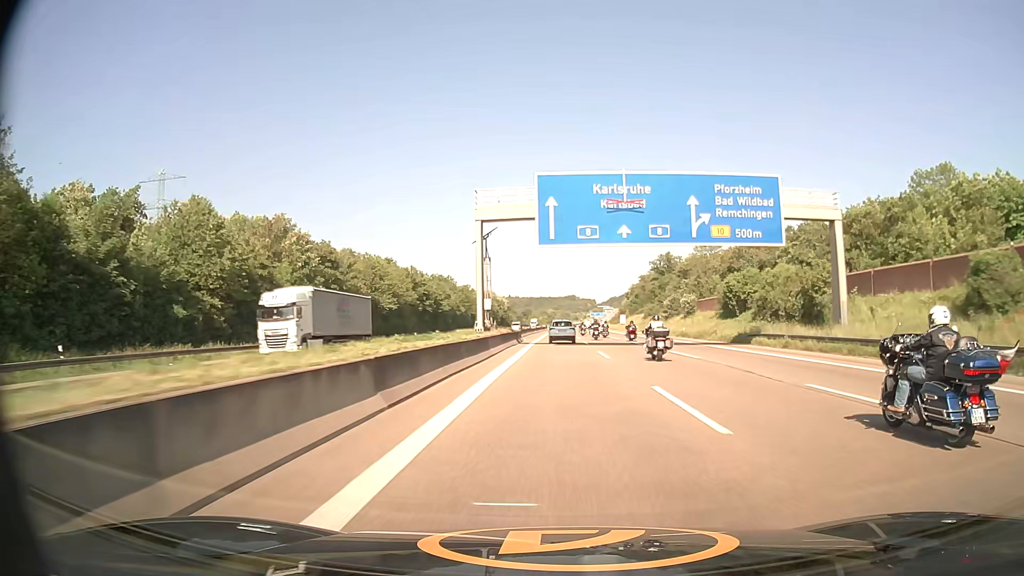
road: motorway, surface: asphalt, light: Day
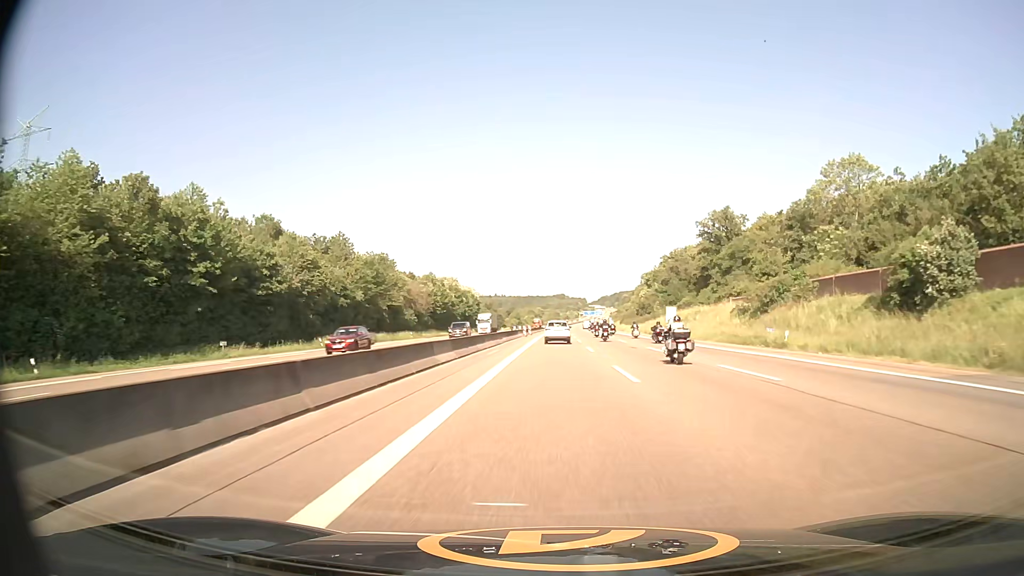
(+0.8, +82.3) m; +1°
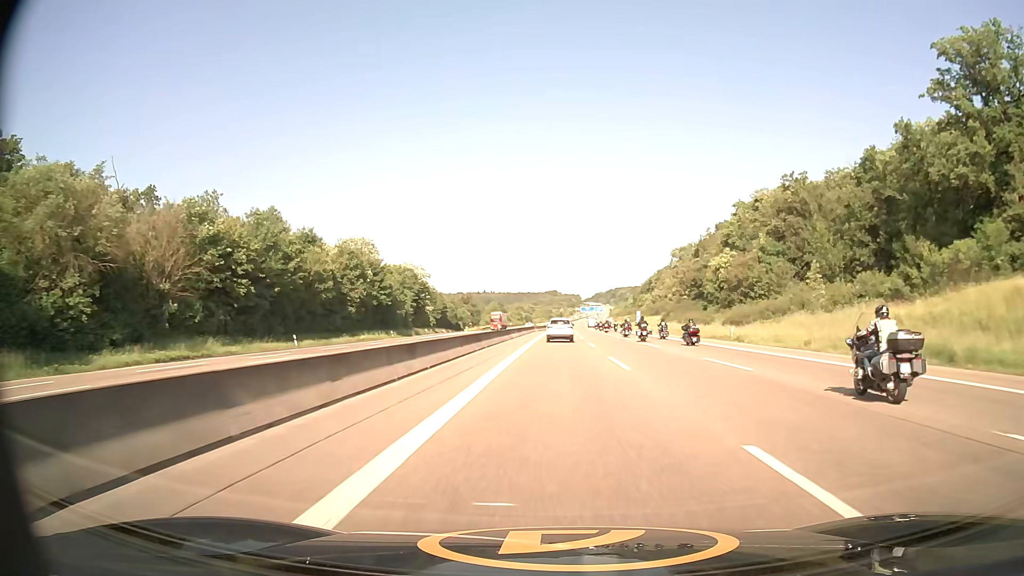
(+0.4, +87.1) m; +1°
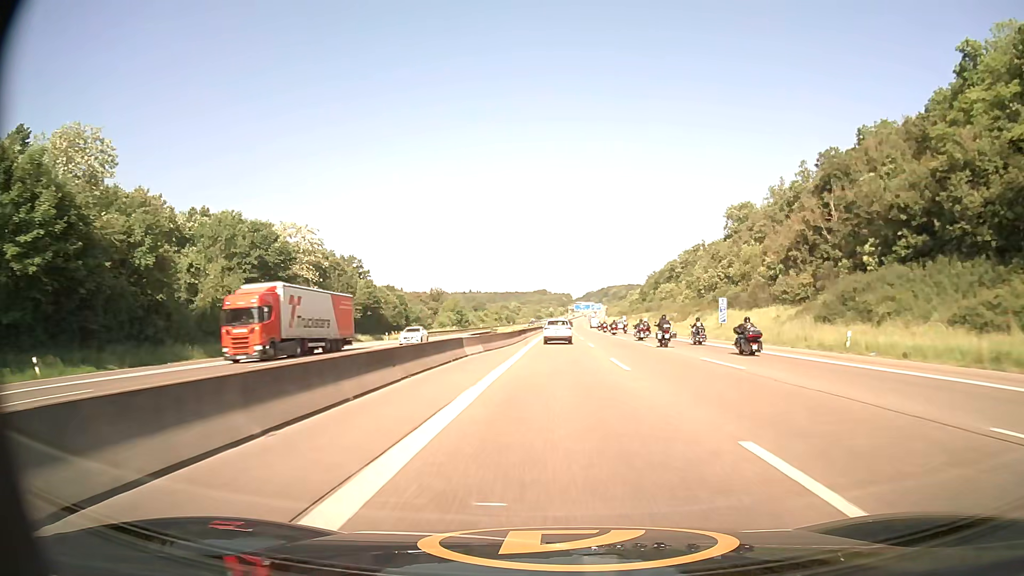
(+0.7, +71.5) m; +1°
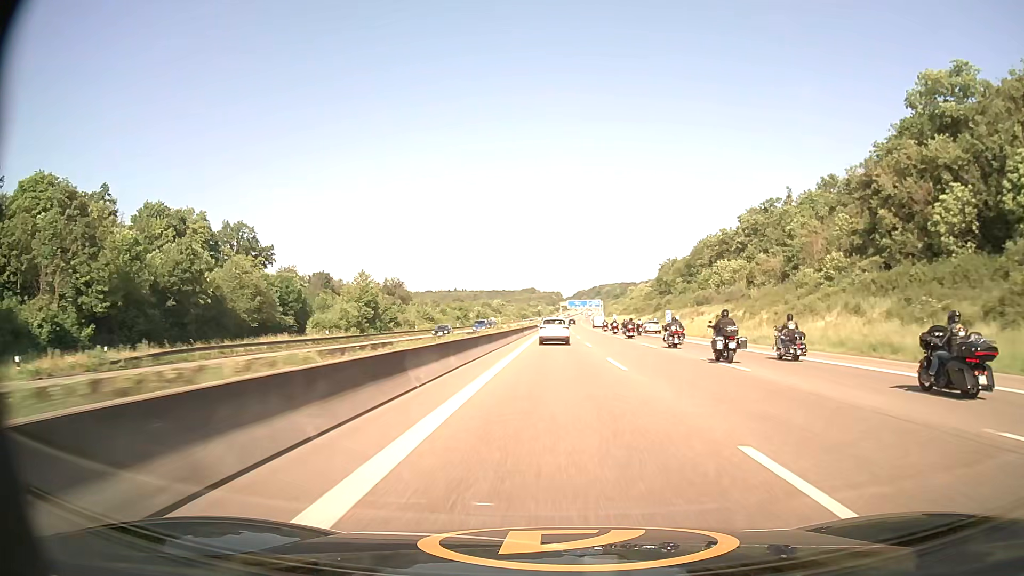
(+0.6, +72.2) m; +1°
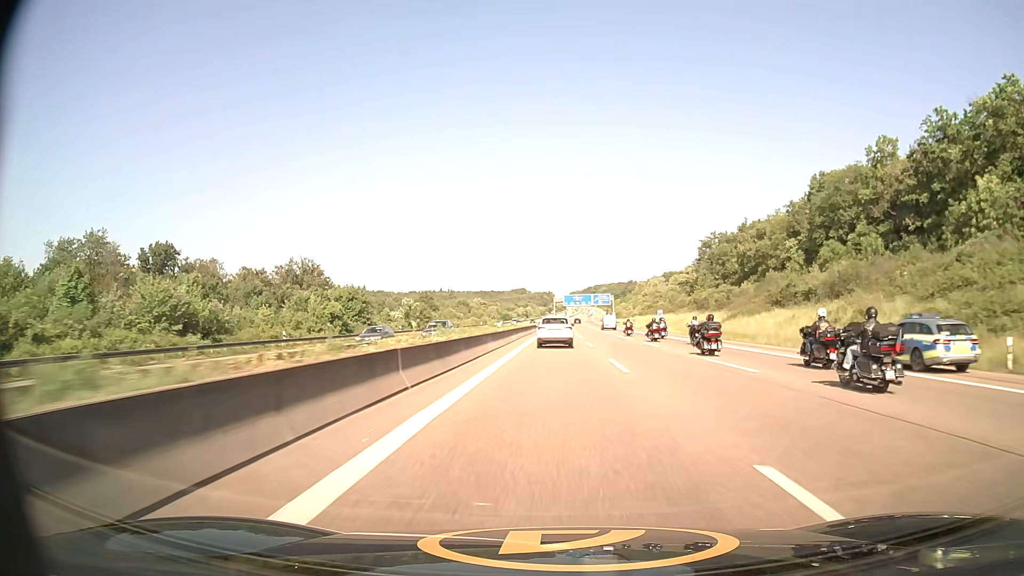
(+0.8, +90.4) m; +1°
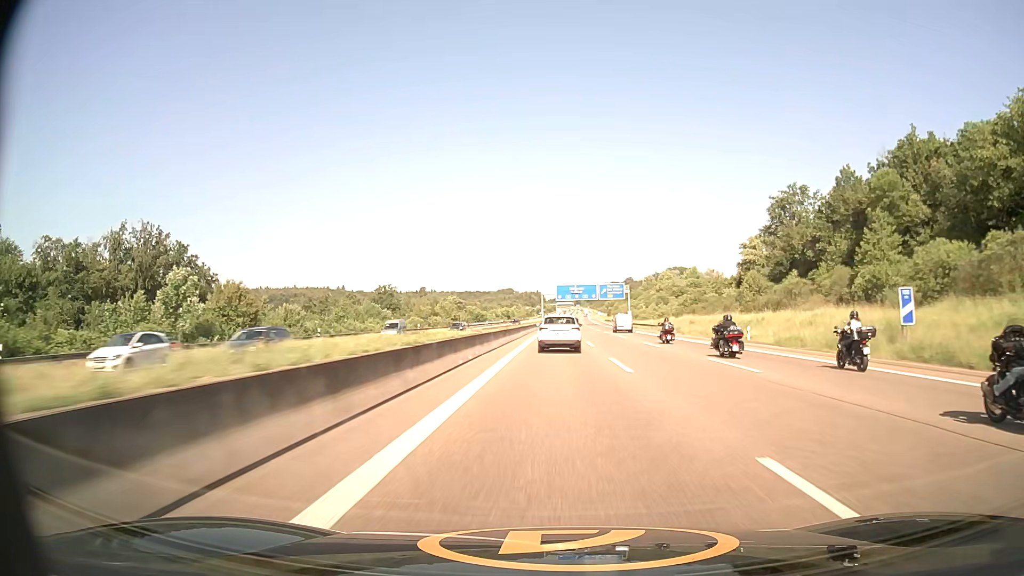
(+0.4, +71.2) m; +1°
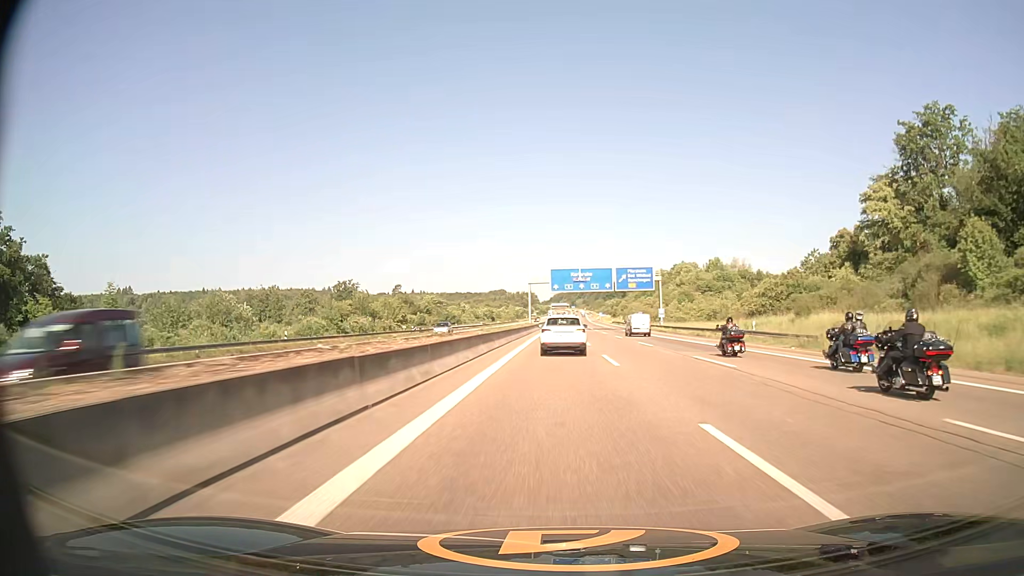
(+0.3, +51.3) m; +1°
(0, +10) (0, +20) (0, +30) (0, +40) (0, +50) (0, +60) (0, +70) (+1, +80) (+1, +90) (+1, +100) m
